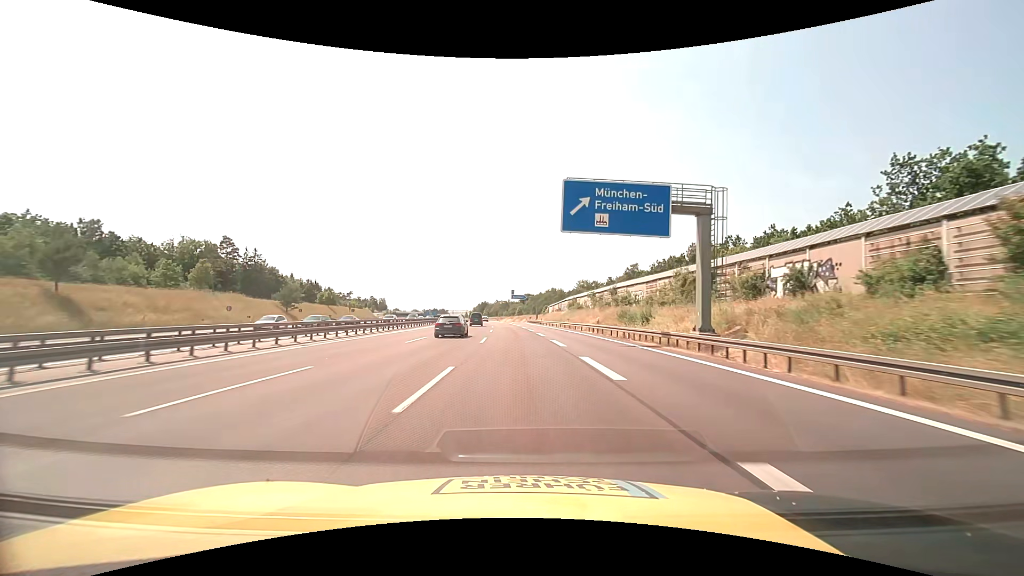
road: motorway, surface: asphalt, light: Day
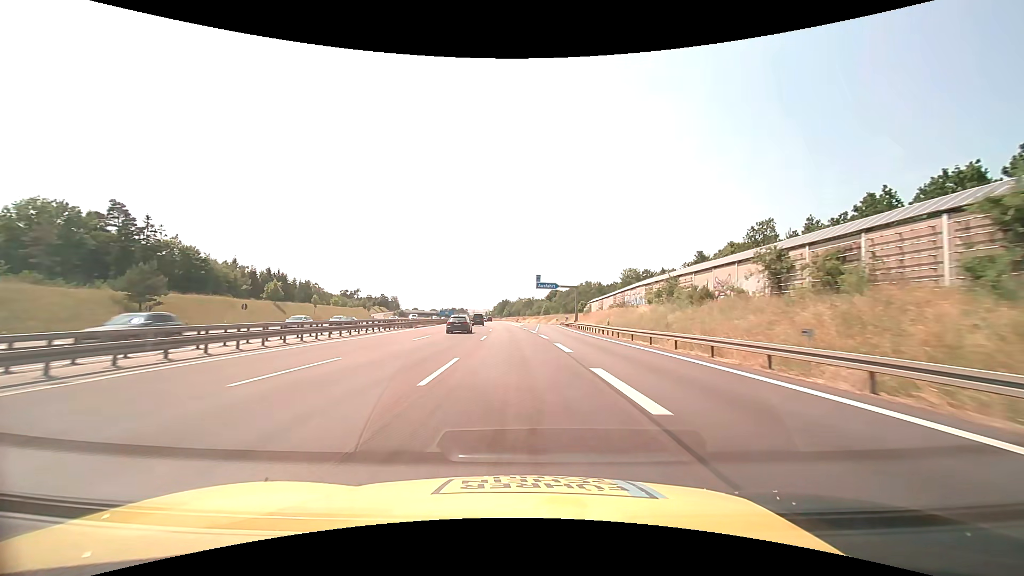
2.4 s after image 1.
(-1.2, +51.7) m; -3°
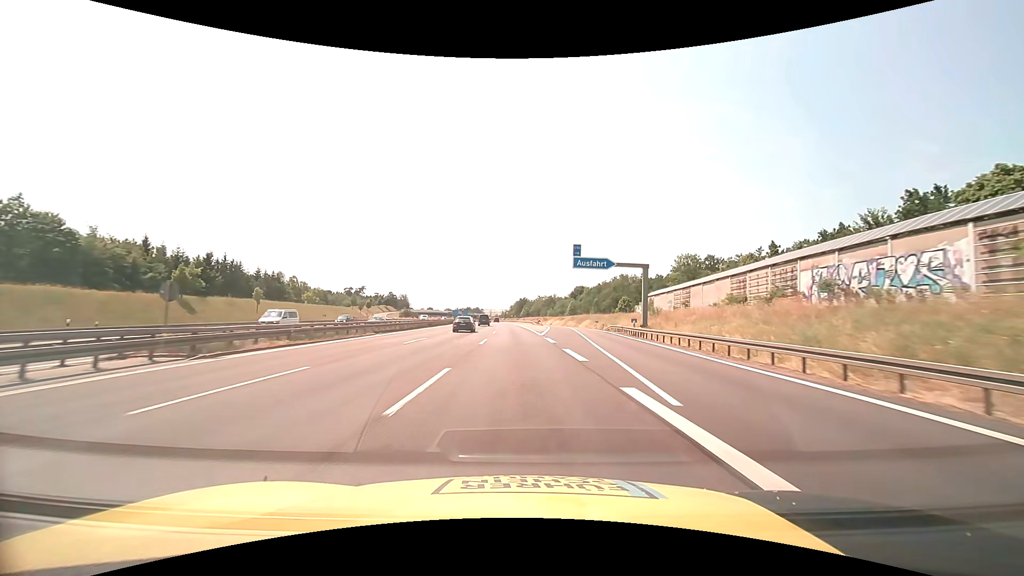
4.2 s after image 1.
(-0.8, +39.2) m; -2°
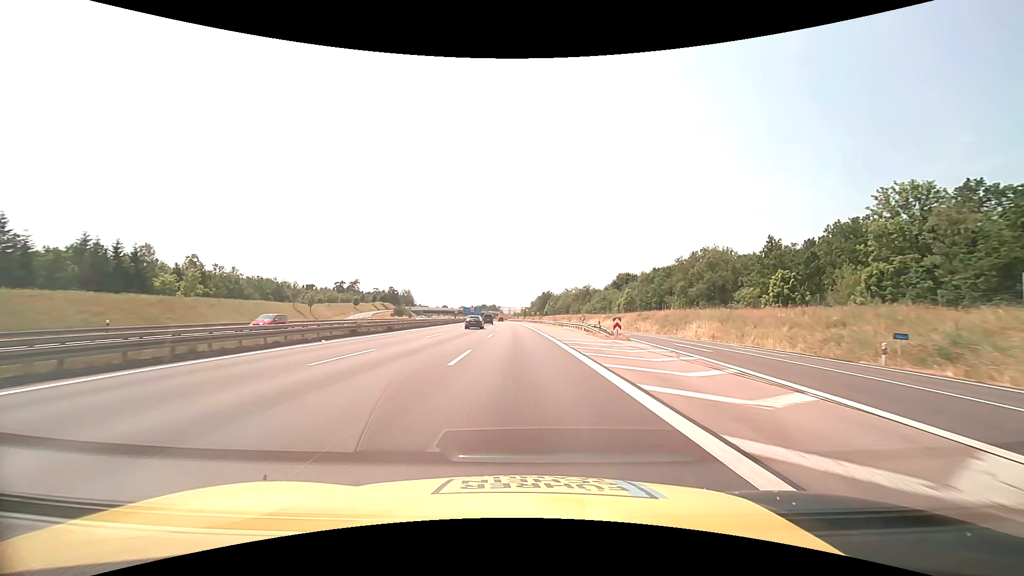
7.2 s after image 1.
(-1.3, +65.9) m; -2°
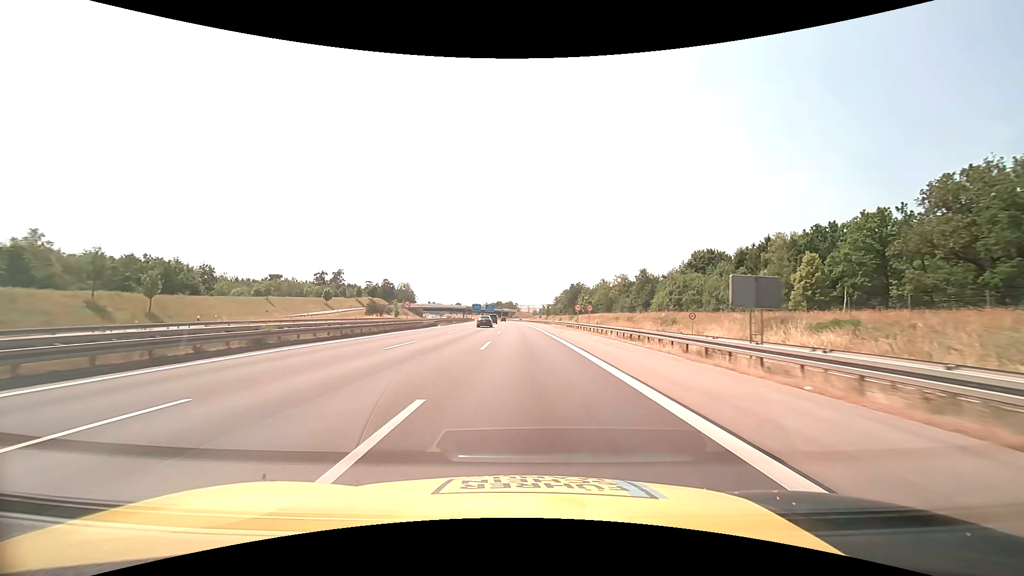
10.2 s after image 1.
(-1.5, +66.1) m; -2°
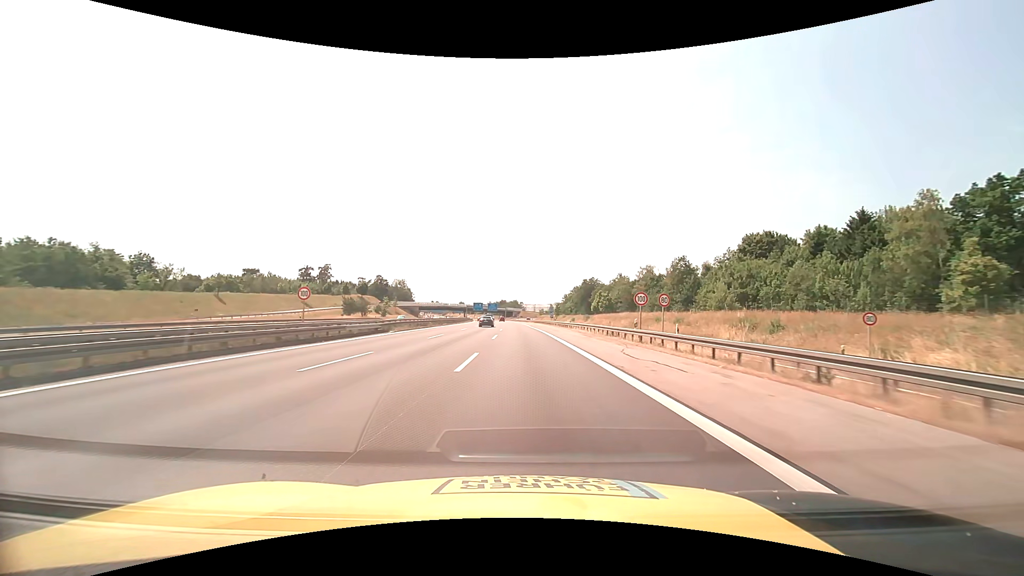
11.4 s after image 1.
(-0.1, +26.5) m; 0°
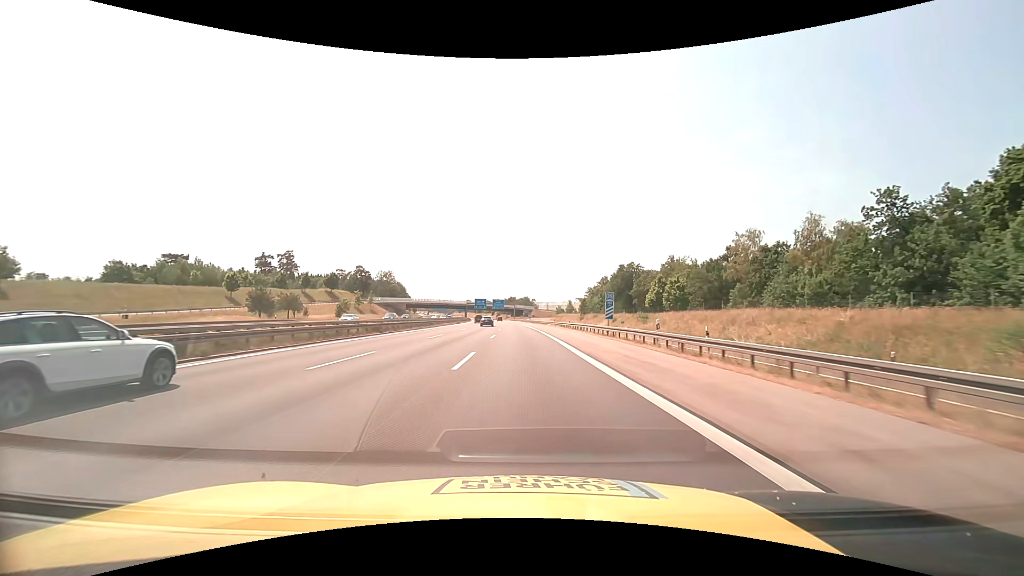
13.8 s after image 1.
(-0.6, +53.2) m; -1°
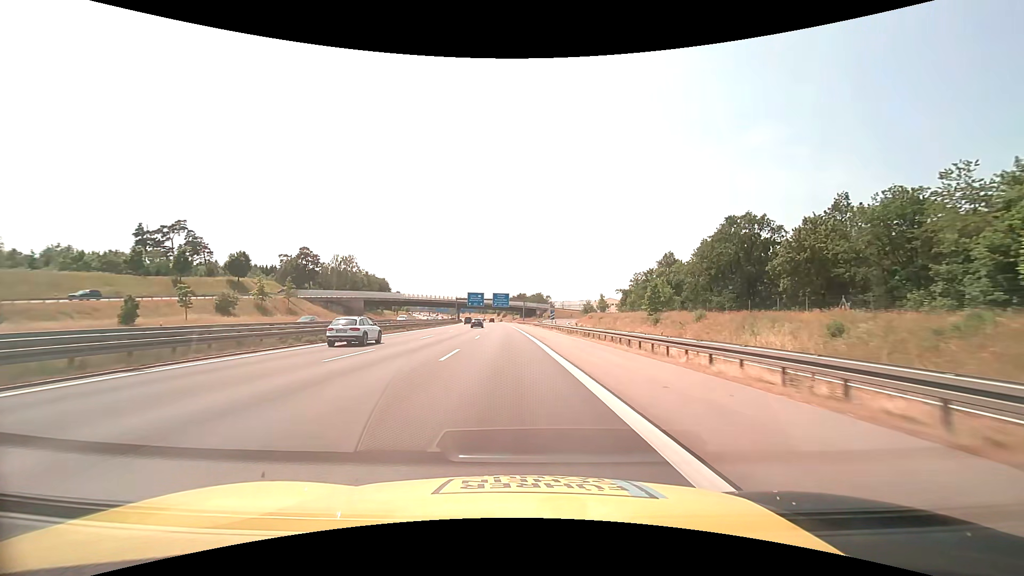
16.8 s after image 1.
(-0.5, +69.8) m; -1°
(0, +10) (0, +20) (0, +30) (-1, +40) (-1, +50) (-2, +60) (-2, +70) (-3, +80) (-3, +90) (-4, +100) m
